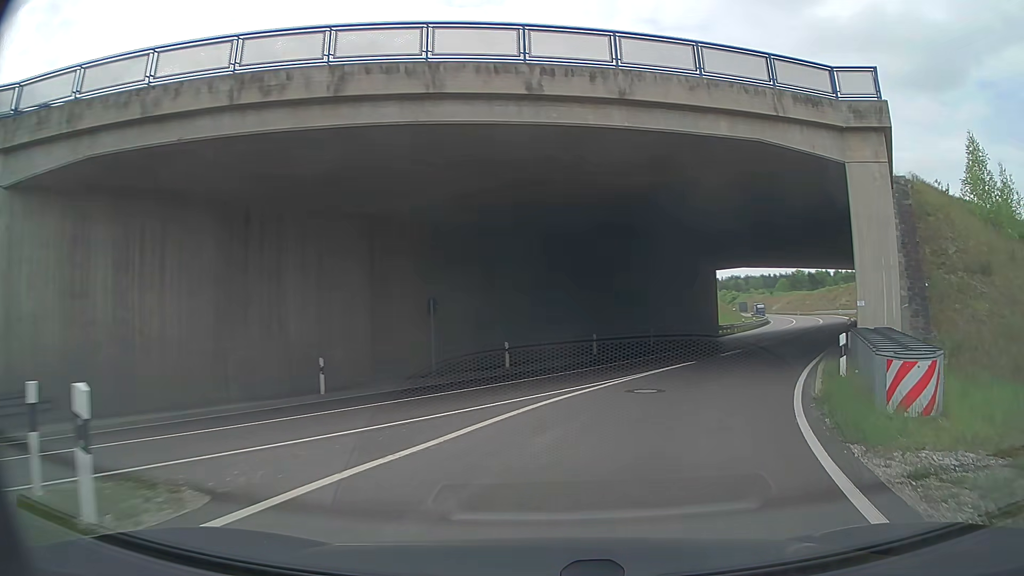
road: trunk_link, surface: asphalt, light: Day
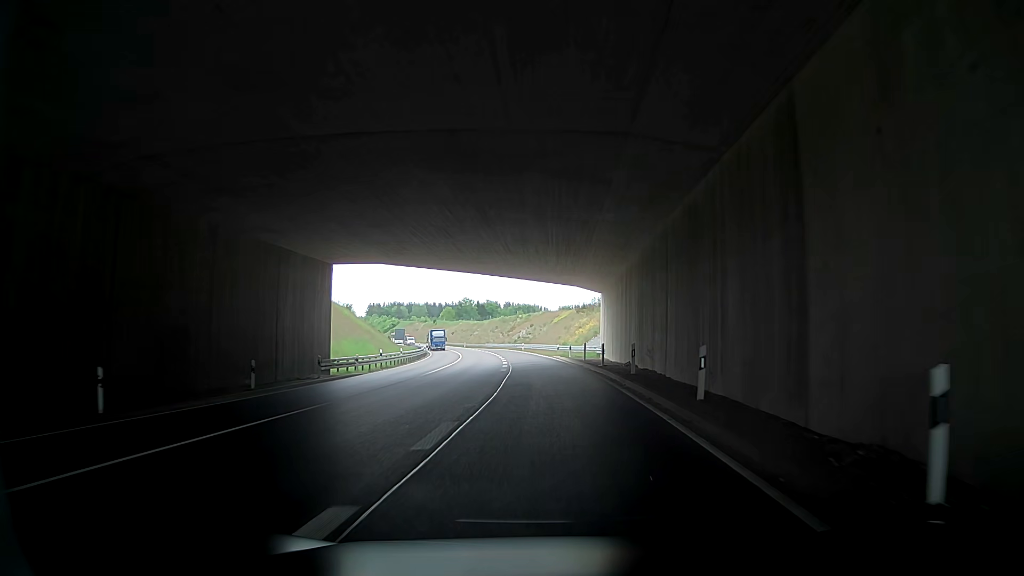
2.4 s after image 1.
(+9.2, +25.2) m; +28°
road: trunk
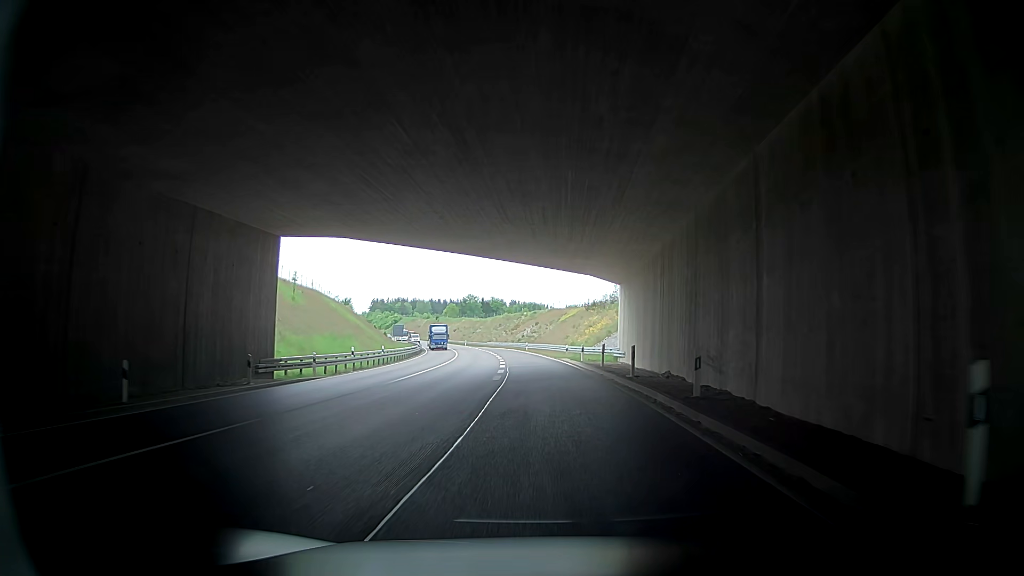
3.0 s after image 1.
(+0.2, +8.7) m; +3°
(0, +10) (0, +20) (-1, +30) (-1, +40) (-2, +50) (-3, +60) (-4, +70) (-6, +80) (-8, +89) (-10, +99) m
